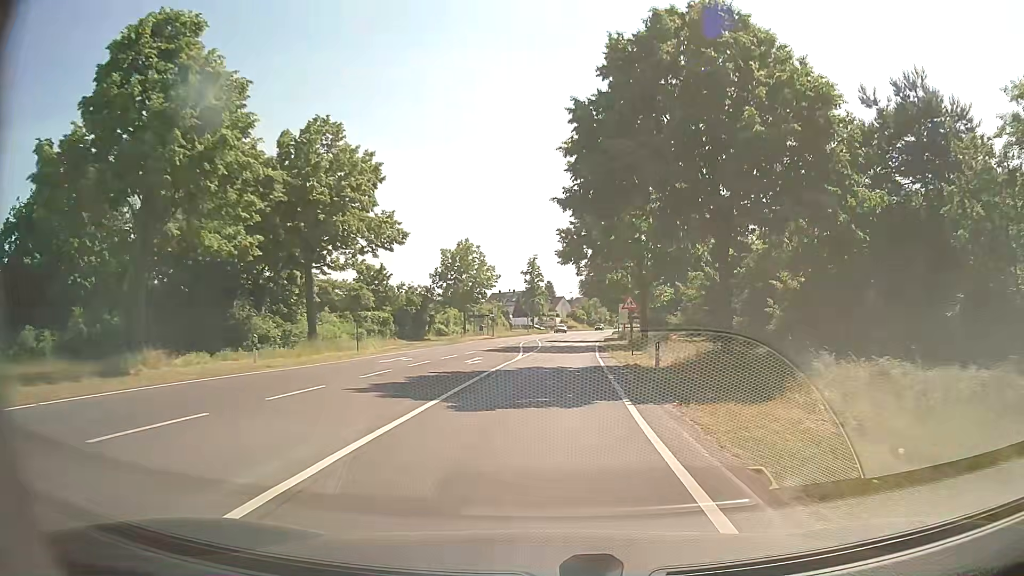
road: secondary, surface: asphalt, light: Day
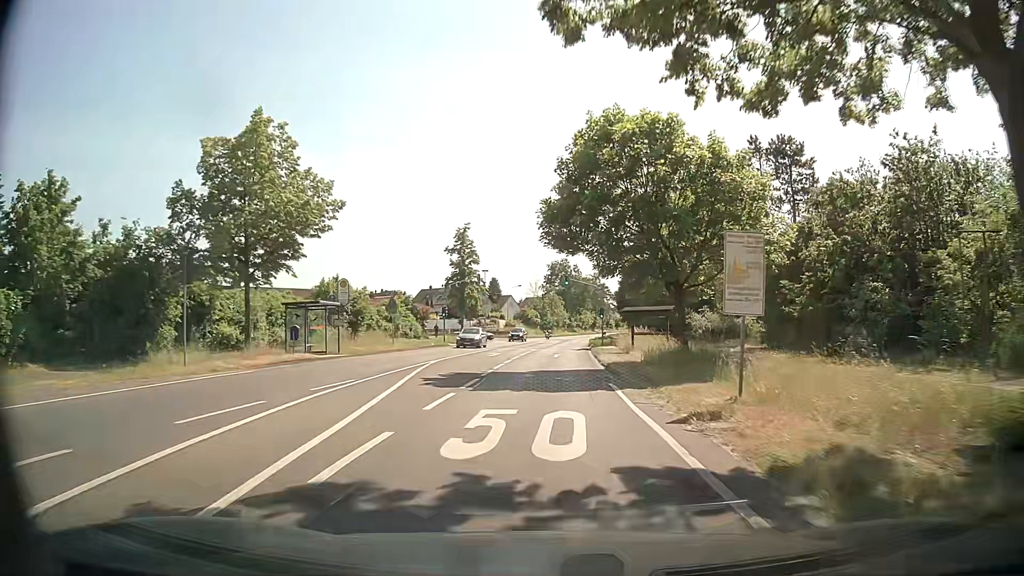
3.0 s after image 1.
(+1.1, +41.7) m; +3°
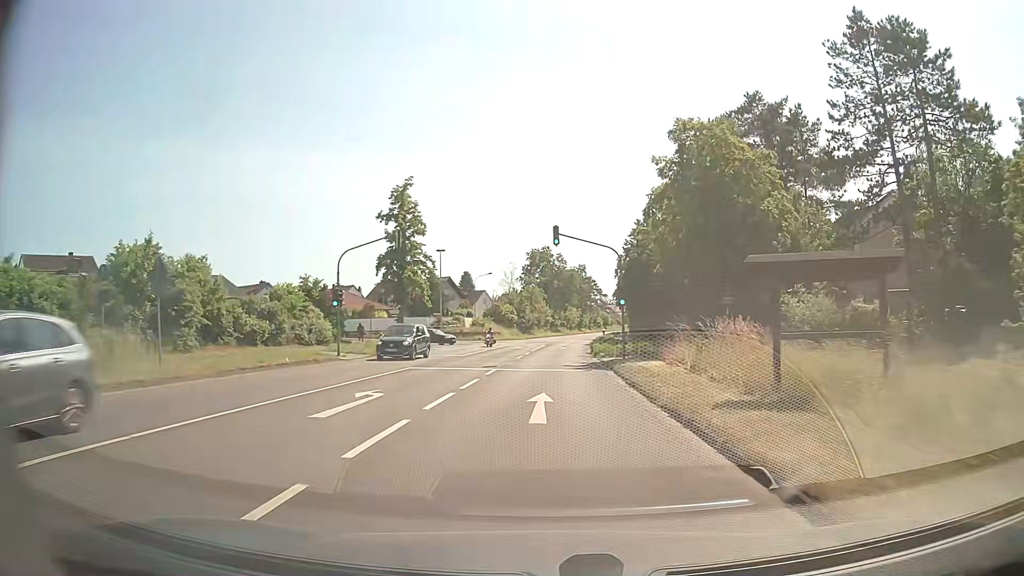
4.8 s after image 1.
(+0.5, +25.3) m; +2°
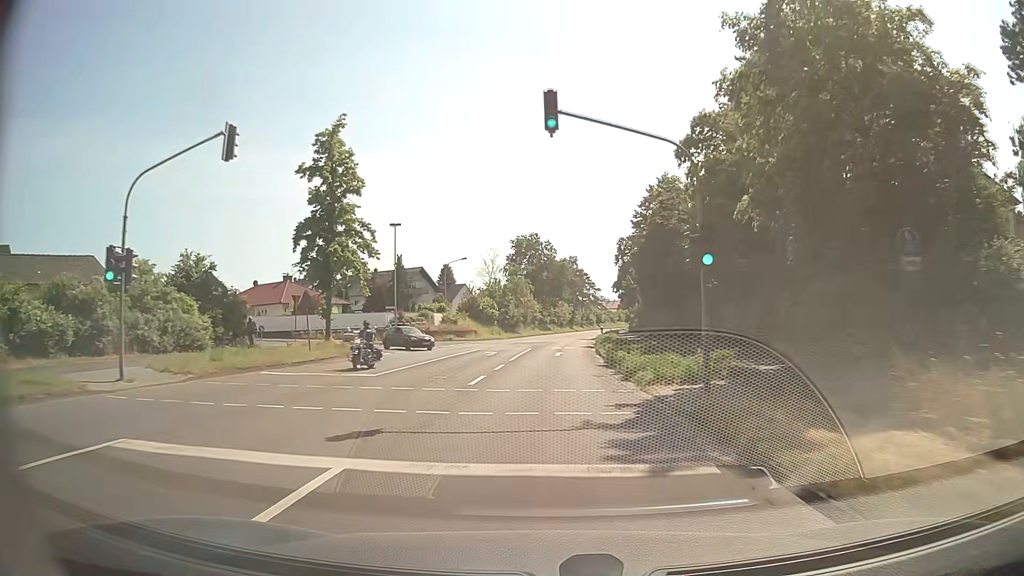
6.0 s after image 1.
(+0.1, +17.0) m; +1°
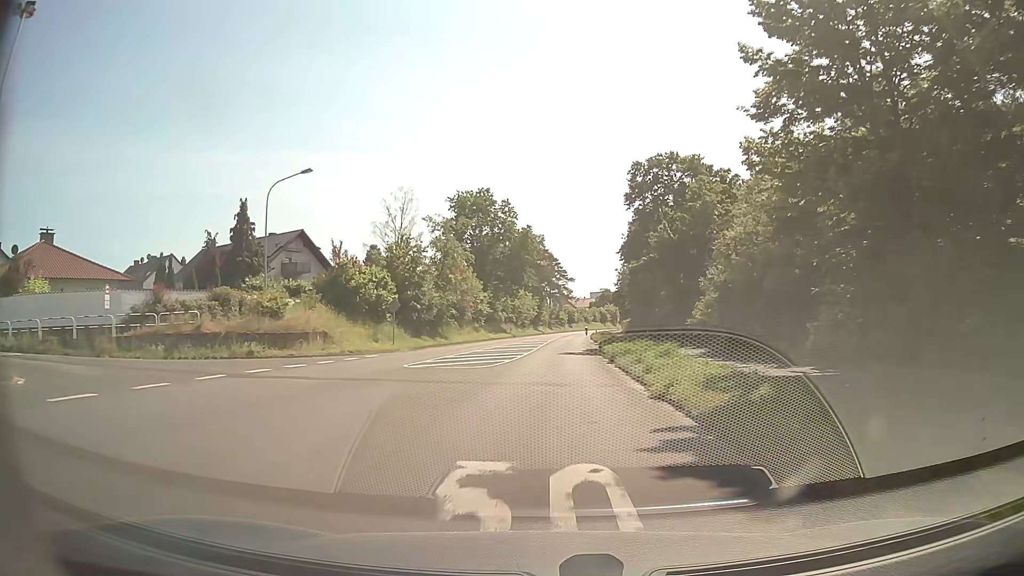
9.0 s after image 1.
(+1.1, +42.0) m; +3°
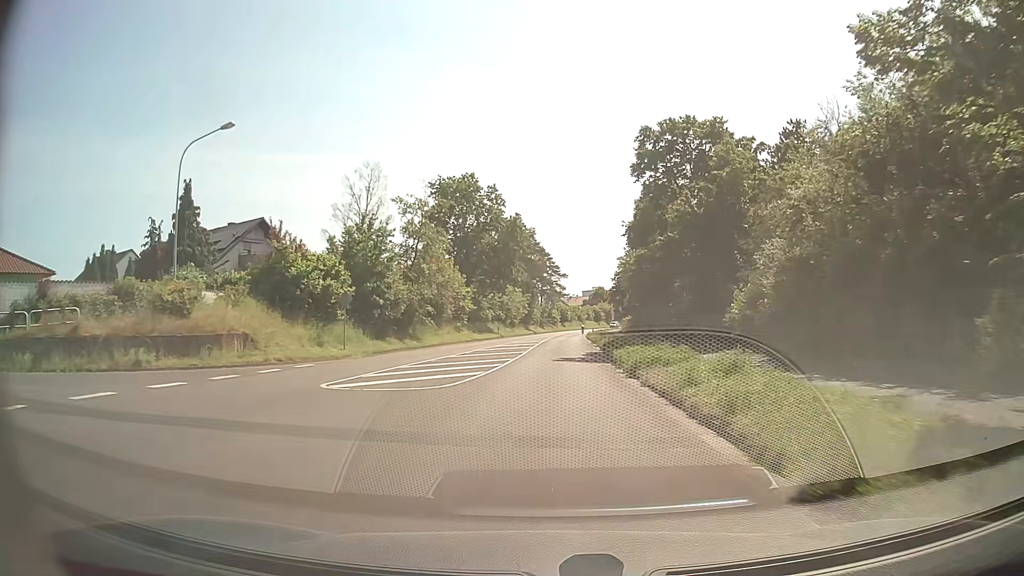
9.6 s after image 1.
(0.0, +8.3) m; +1°
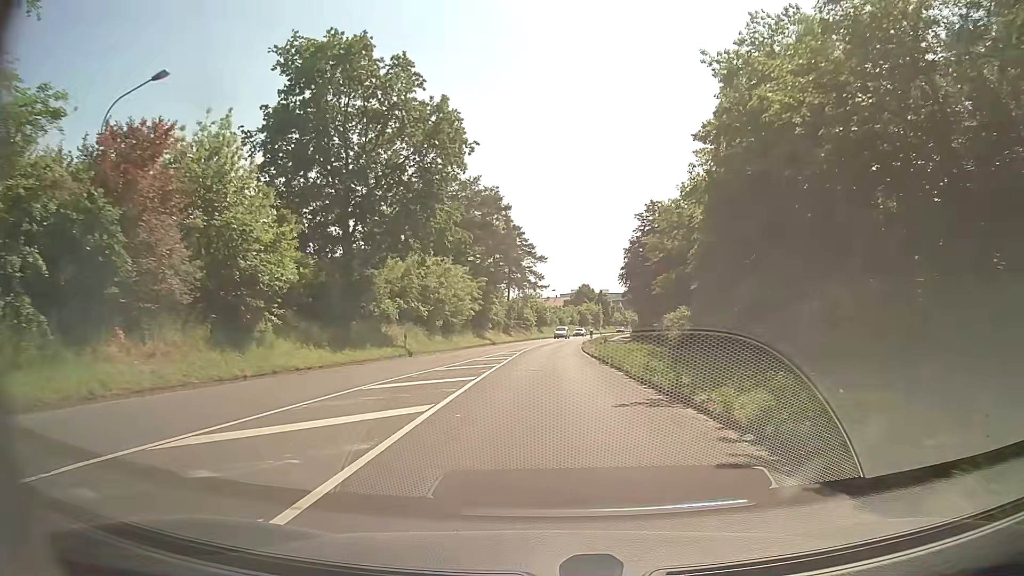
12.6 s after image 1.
(+0.7, +40.5) m; +2°
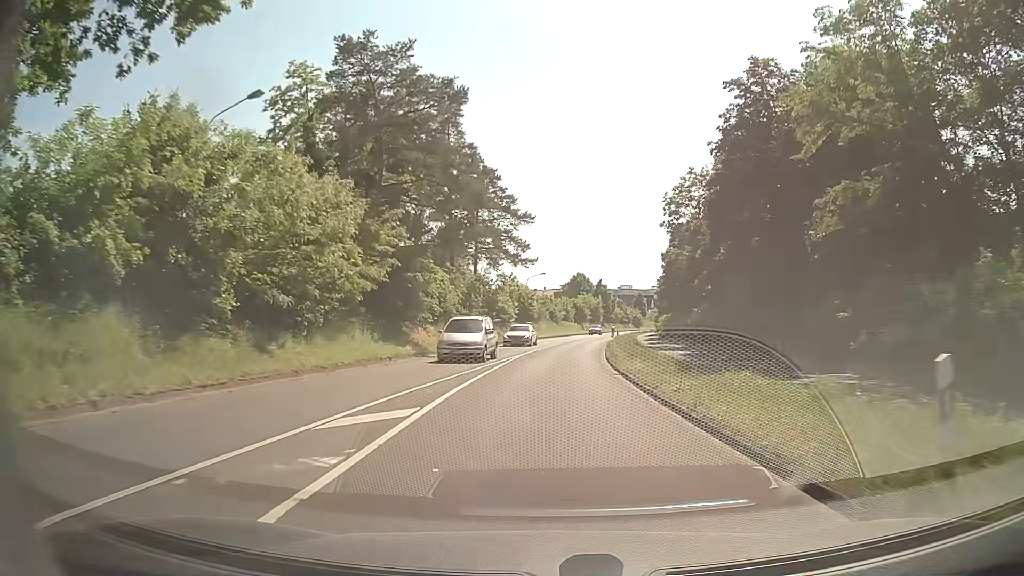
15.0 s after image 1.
(+0.1, +31.3) m; +1°
(0, +10) (0, +20) (+1, +30) (+2, +40) (+3, +50) (+4, +60) (+6, +70) (+7, +80) (+9, +89) (+11, +99) m
